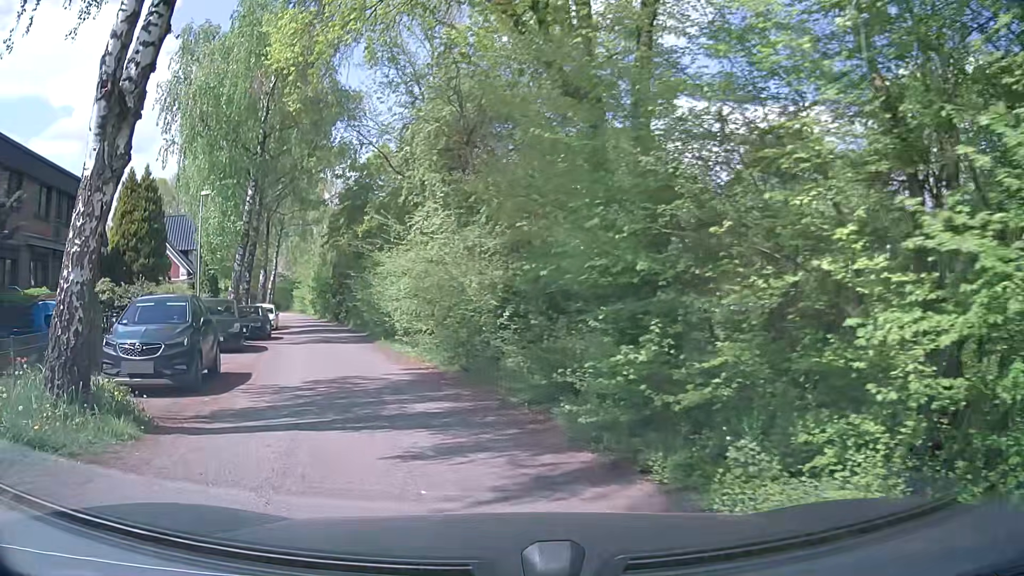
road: residential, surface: asphalt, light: Day
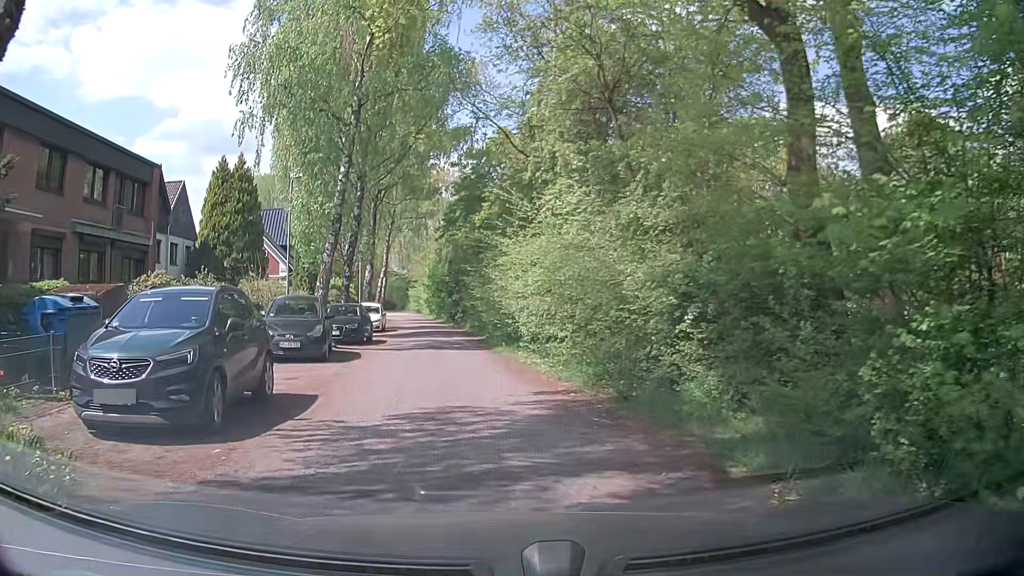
(-0.4, +4.2) m; -9°
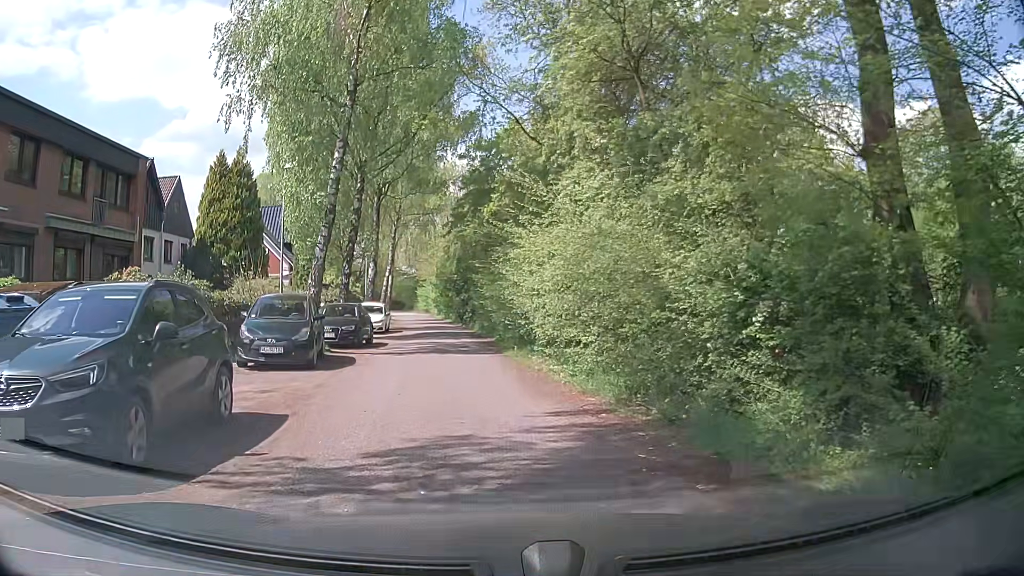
(0.0, +2.0) m; -3°
